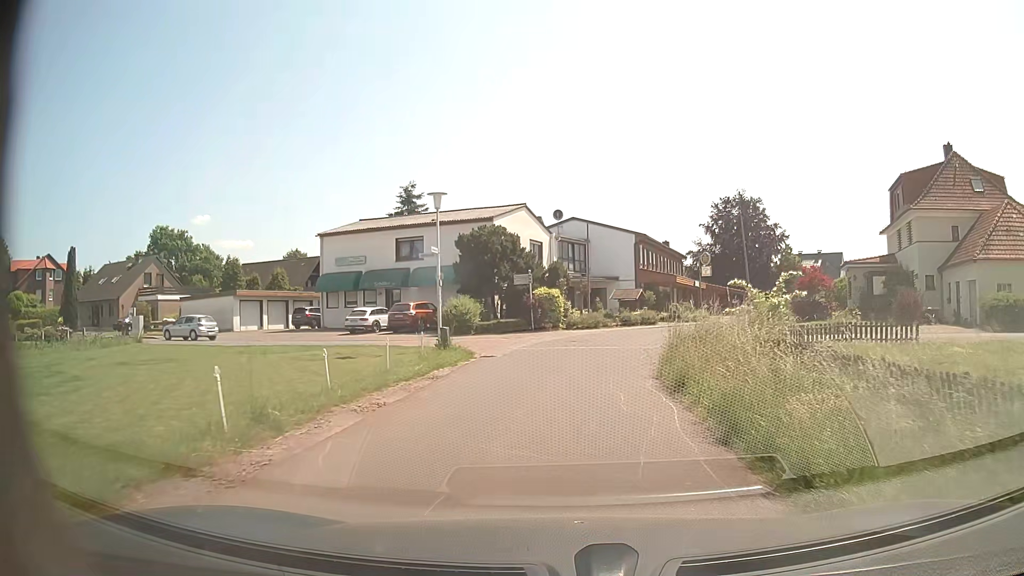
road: residential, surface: asphalt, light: Day
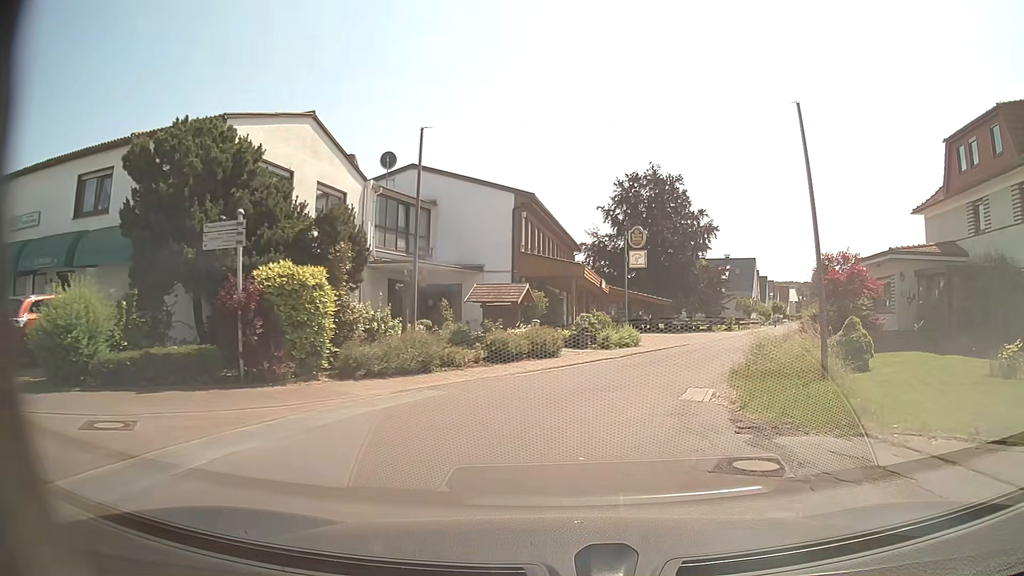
(+1.8, +22.4) m; +12°
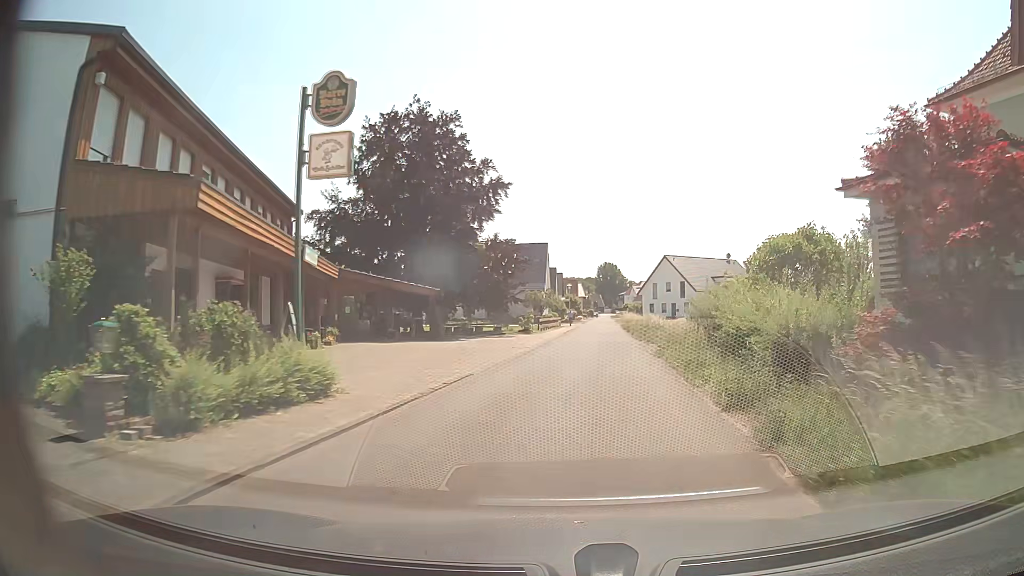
(+3.1, +19.1) m; +19°
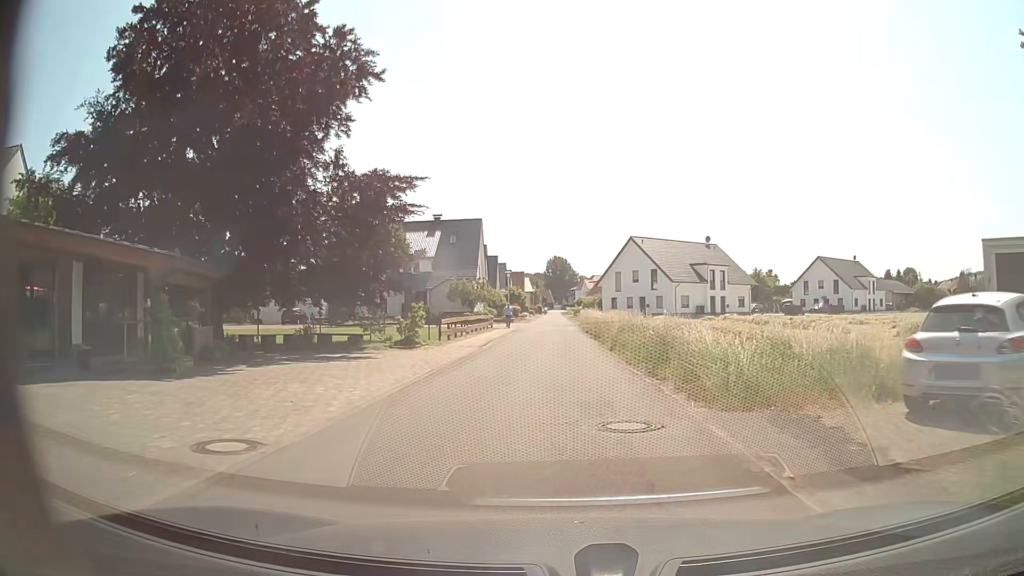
(+1.1, +20.6) m; +4°
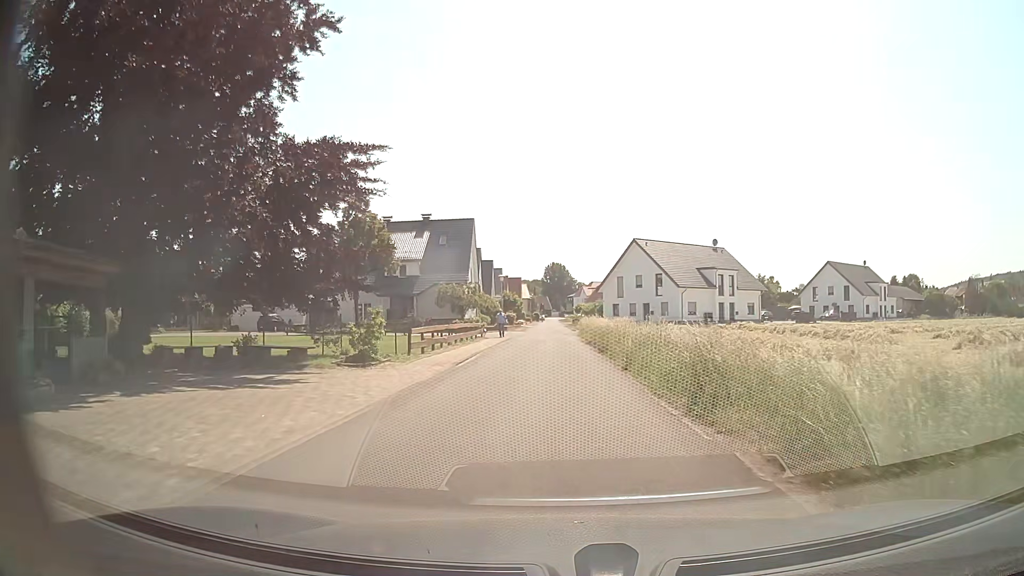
(0.0, +5.2) m; 0°
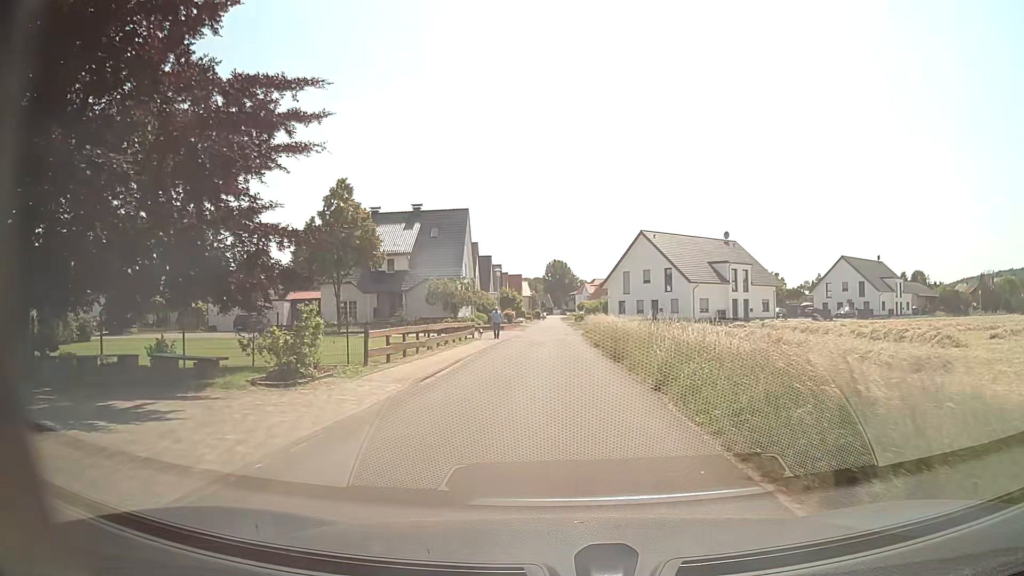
(0.0, +5.1) m; +1°
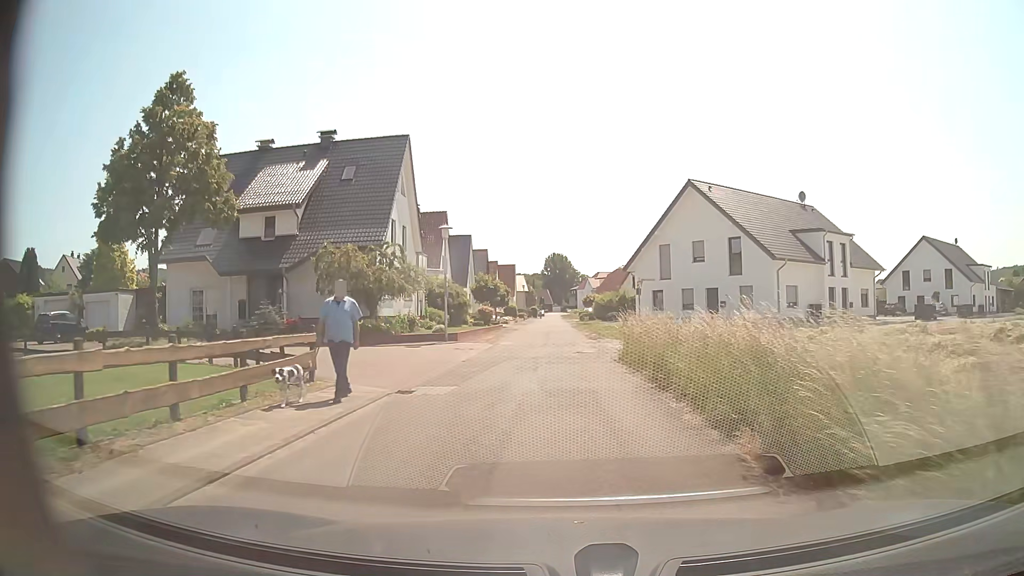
(-0.5, +25.1) m; -1°
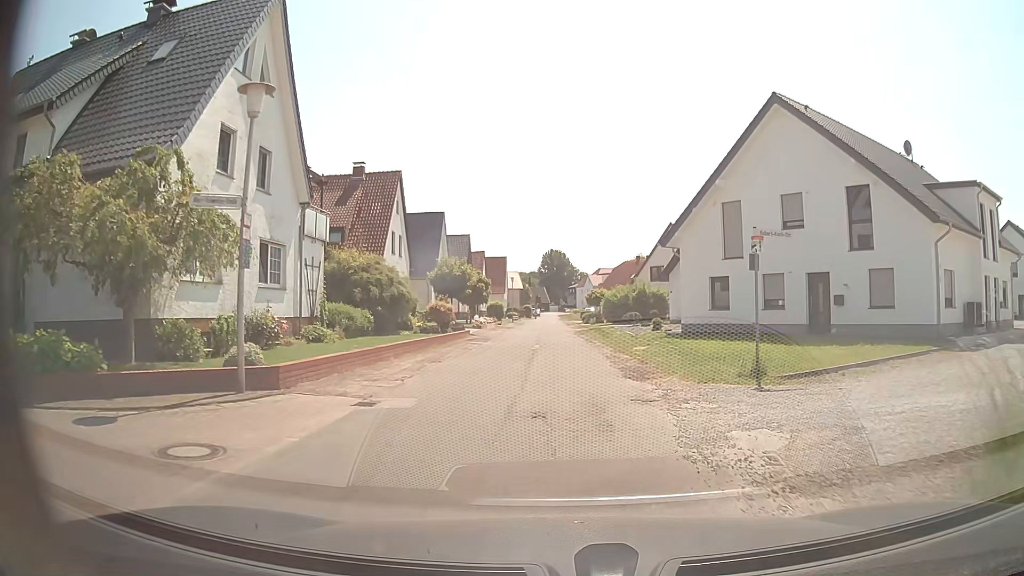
(+0.1, +18.2) m; +1°
(0, +10) (0, +20) (0, +30) (0, +40) (-1, +50) (-1, +60) (-1, +70) (-1, +80) (-1, +90) (-1, +100) m
